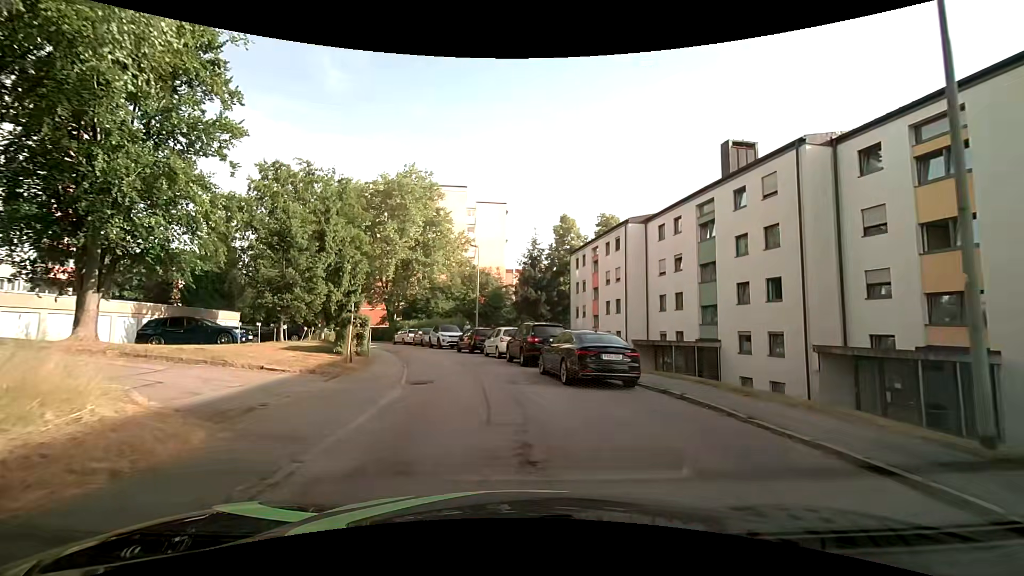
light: Day
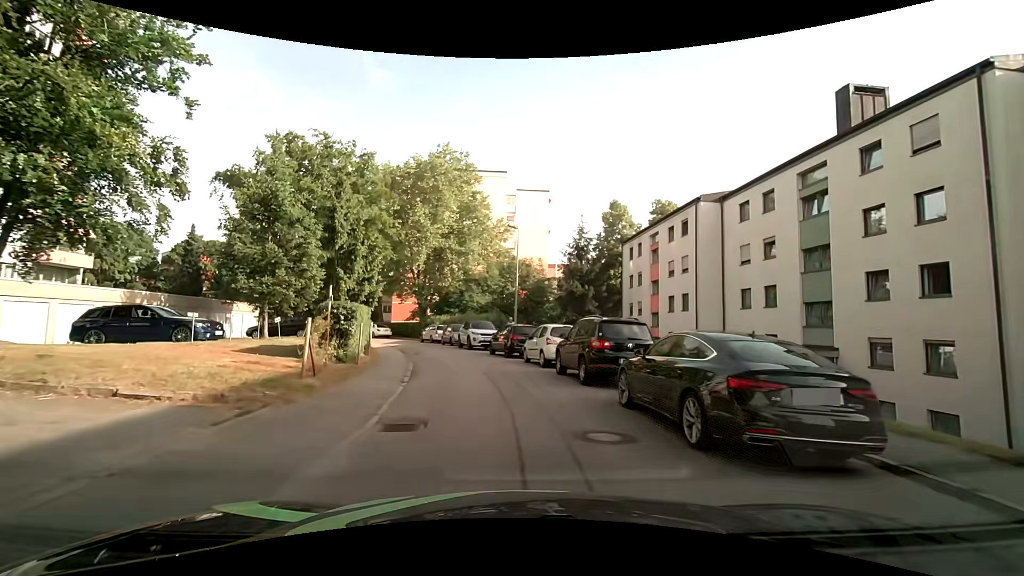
(-0.2, +6.5) m; -6°
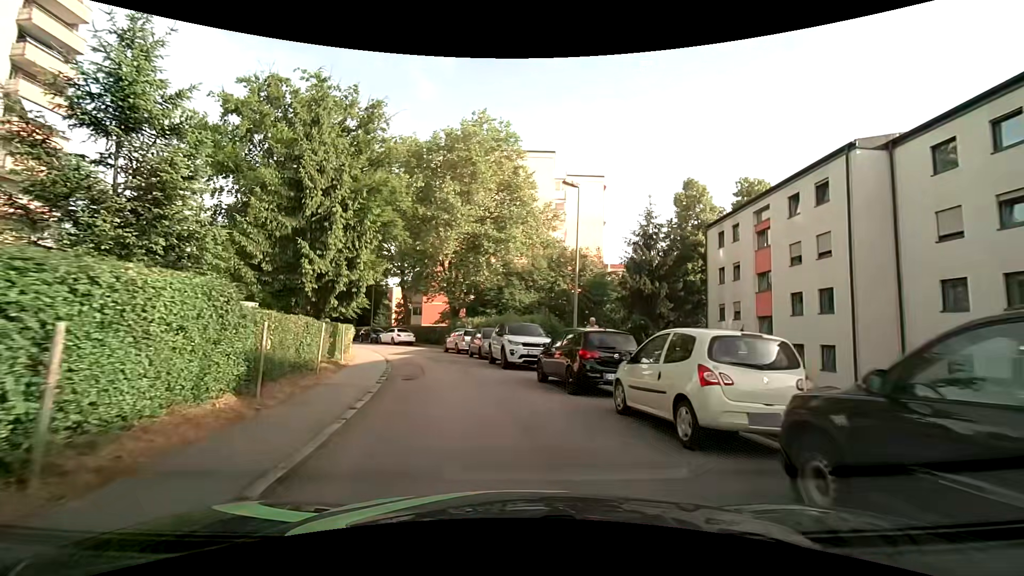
(-0.2, +10.7) m; -4°
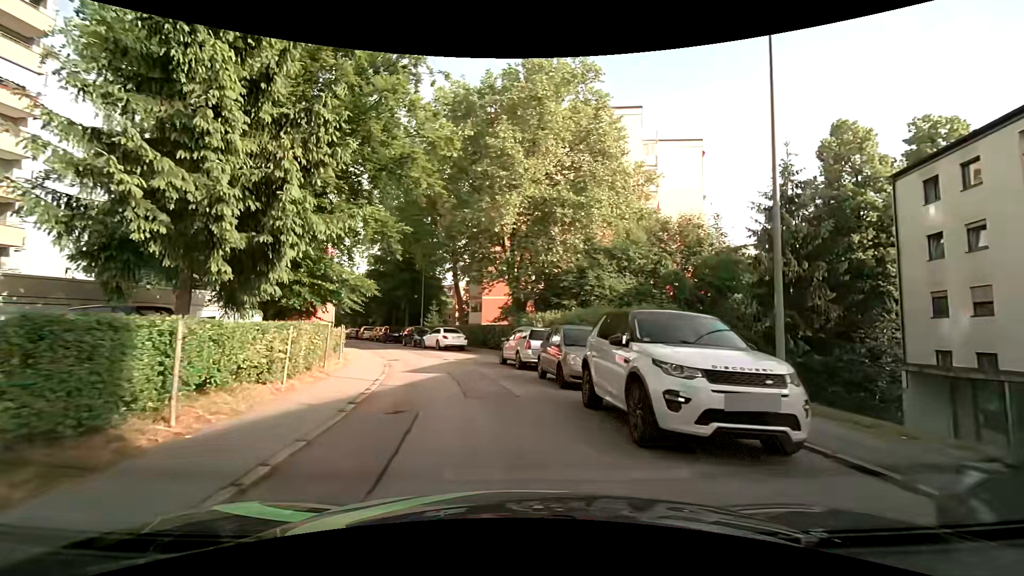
(-0.8, +11.5) m; -9°
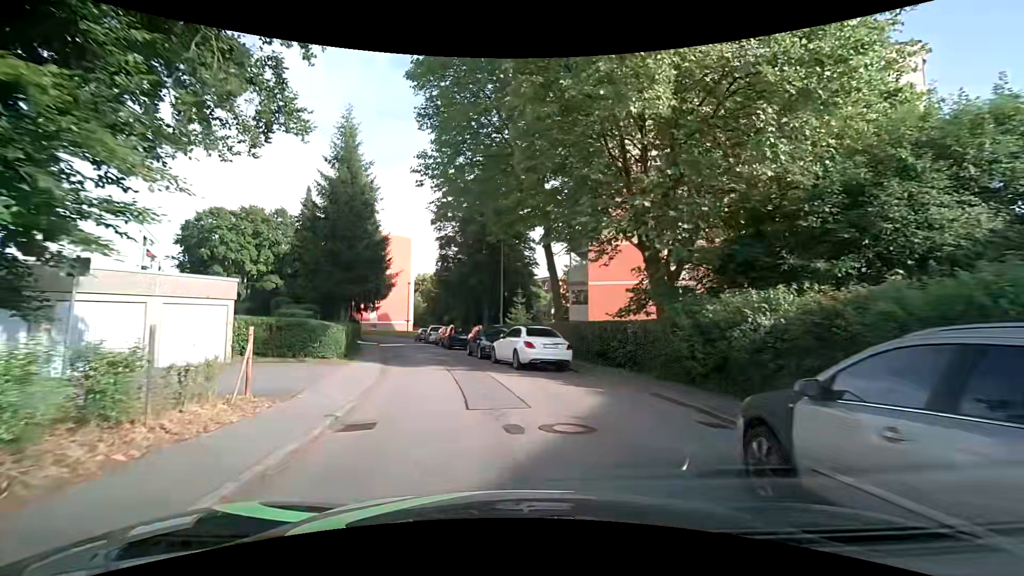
(-1.3, +15.4) m; -10°
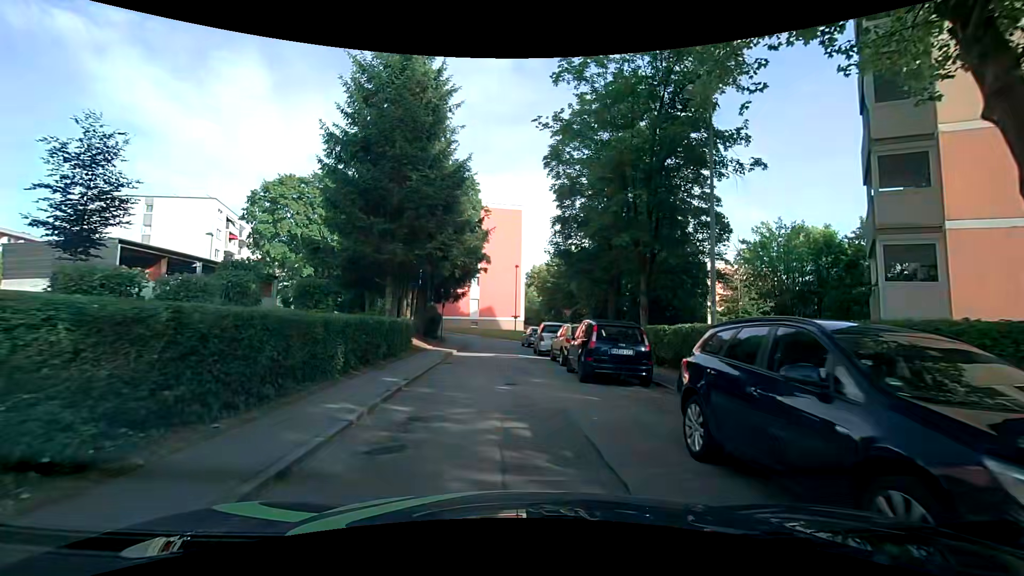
(-2.7, +18.9) m; -12°
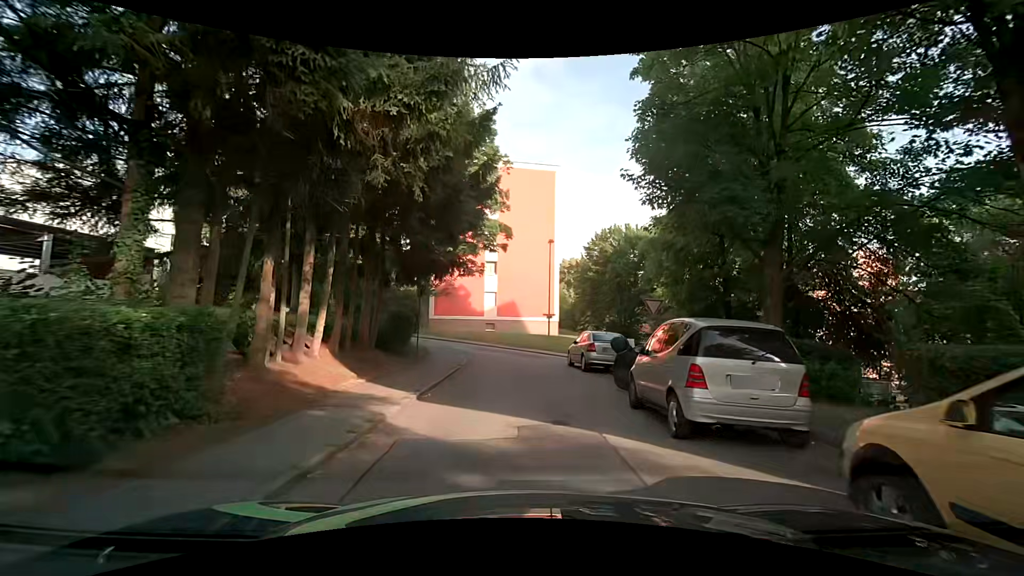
(-1.0, +16.6) m; -4°
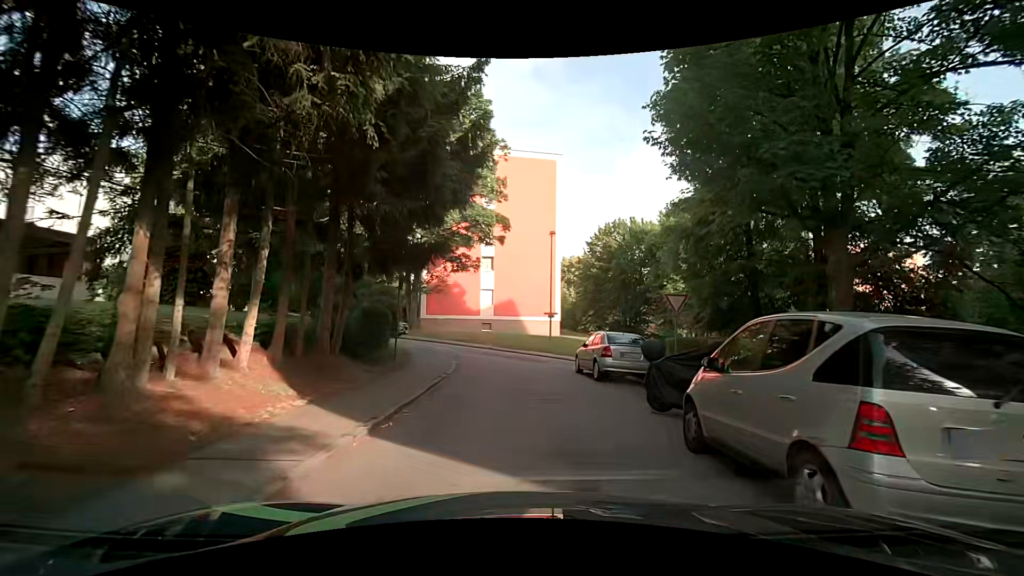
(0.0, +3.1) m; -1°
